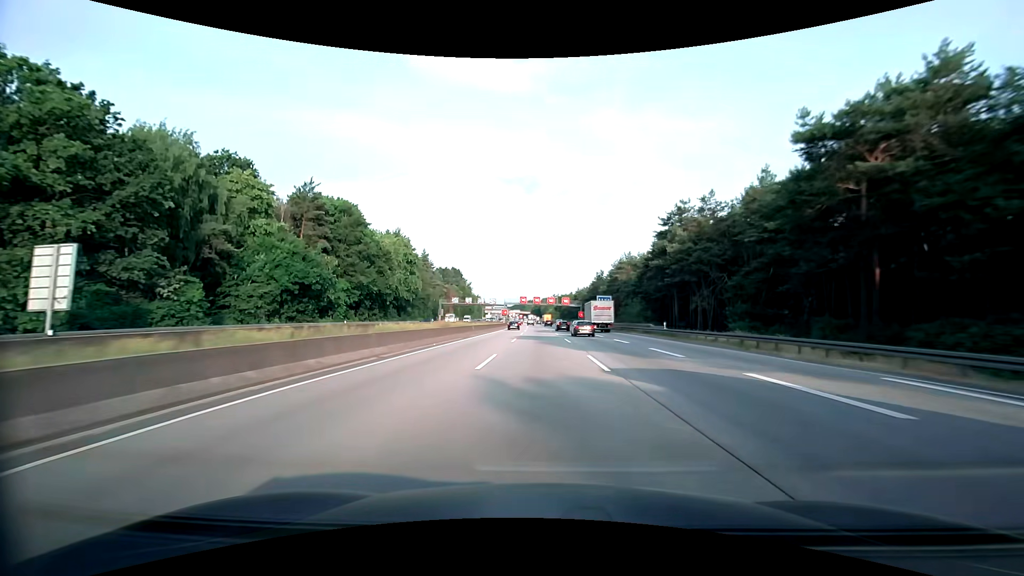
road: motorway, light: Day
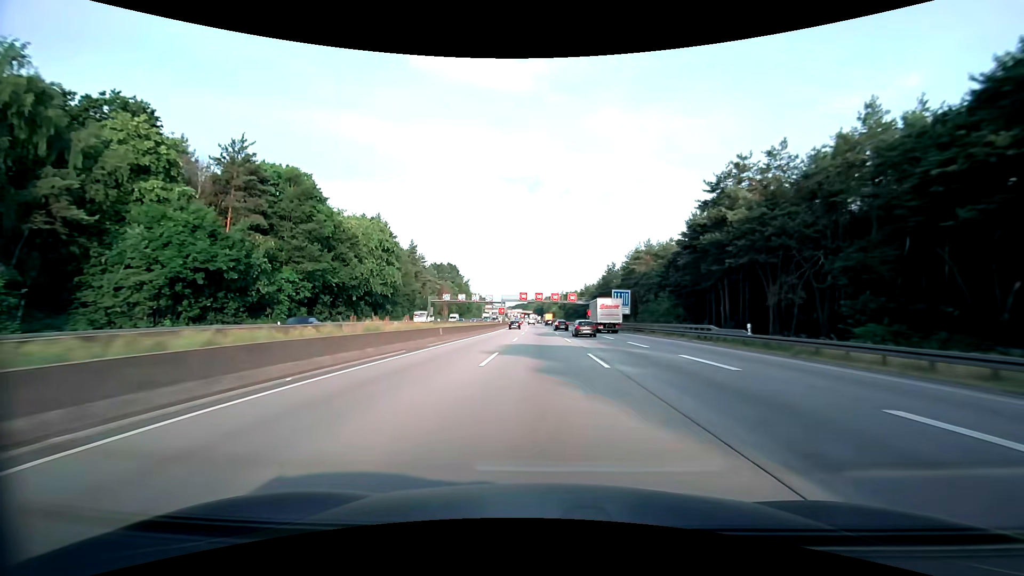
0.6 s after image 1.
(-0.1, +17.3) m; 0°
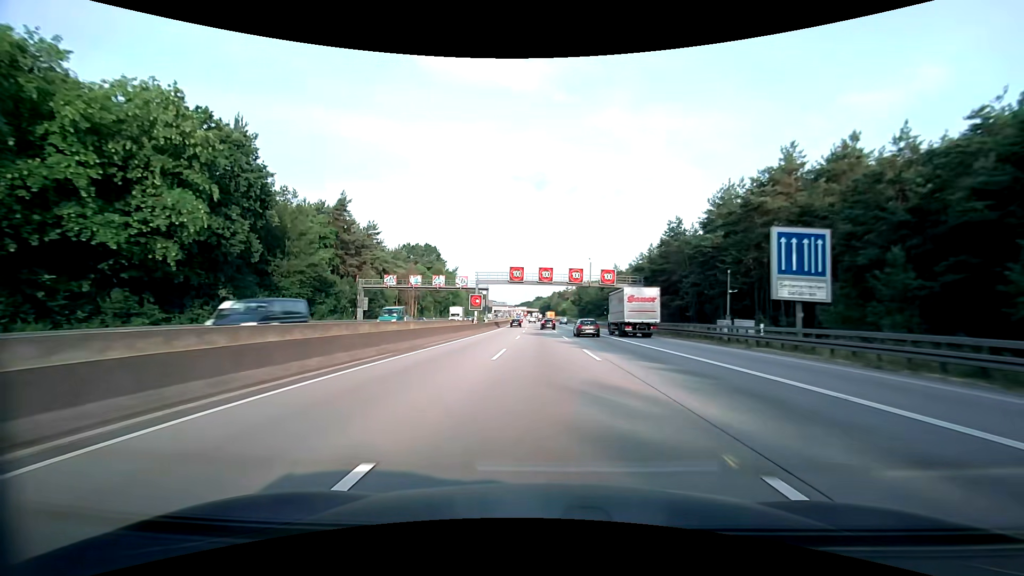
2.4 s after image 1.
(-0.4, +52.0) m; -1°
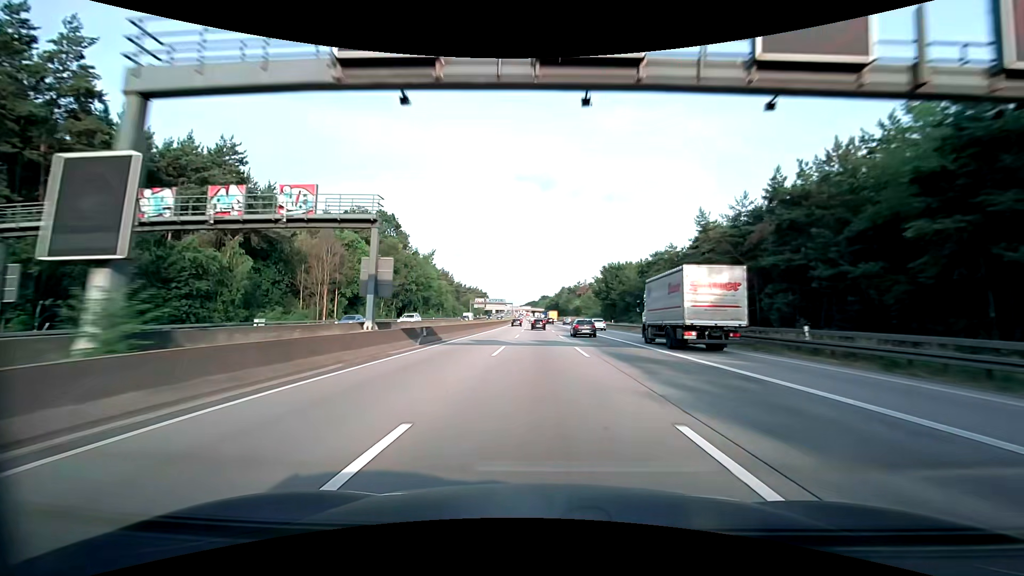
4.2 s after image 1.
(-0.3, +52.1) m; -1°
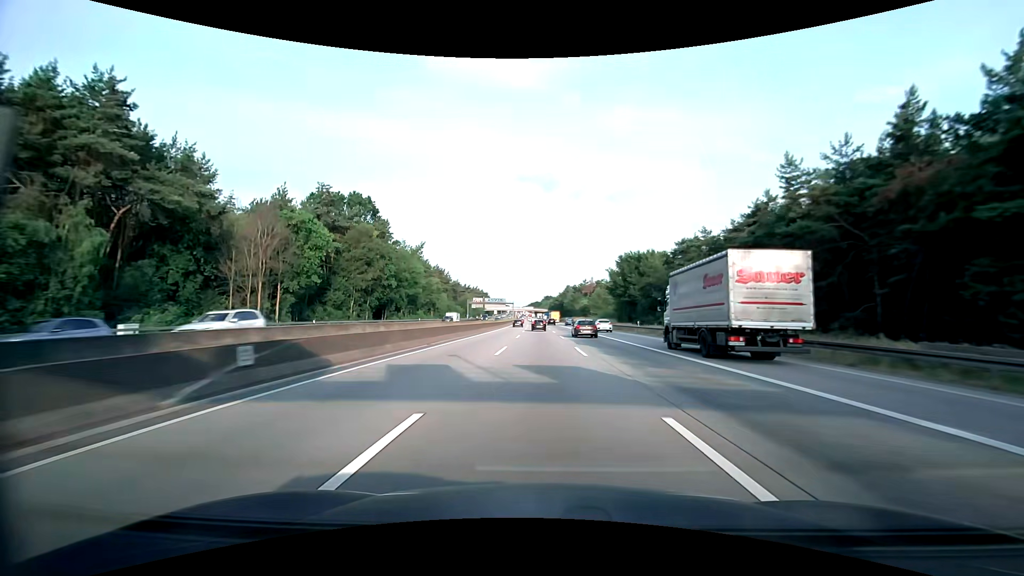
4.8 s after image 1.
(-0.1, +17.3) m; 0°
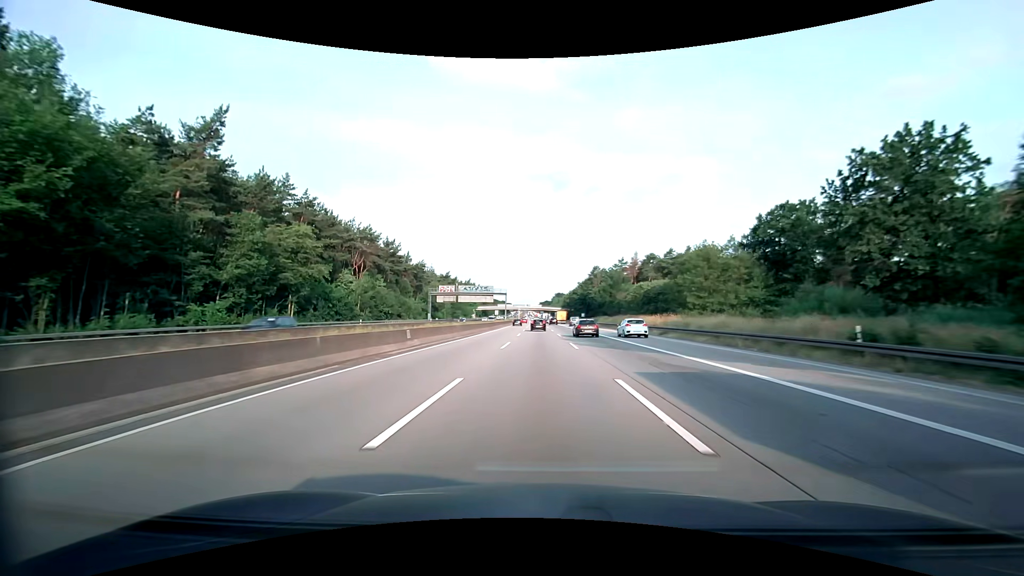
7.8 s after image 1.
(-1.2, +85.7) m; -1°
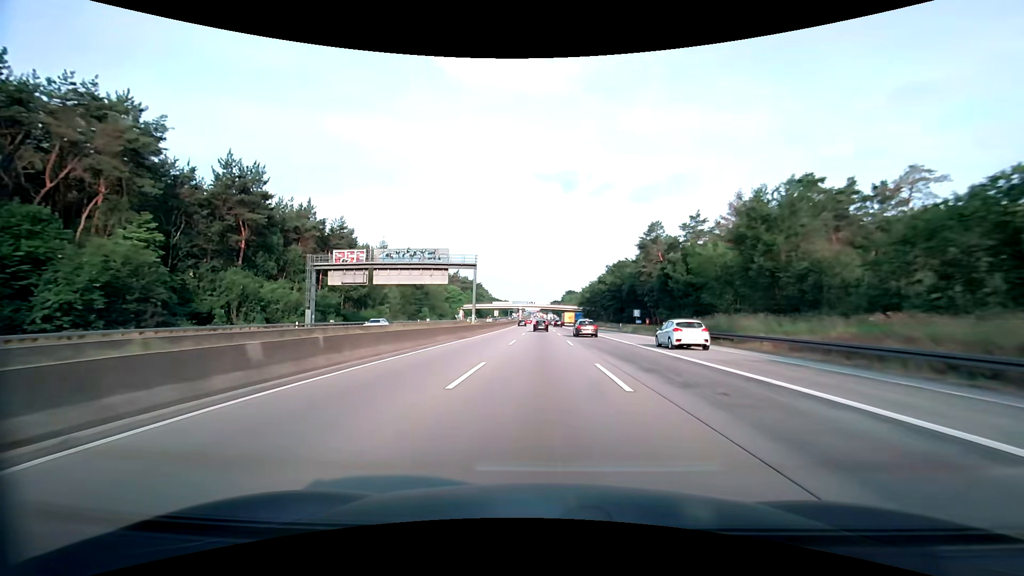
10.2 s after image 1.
(-0.6, +67.6) m; -1°
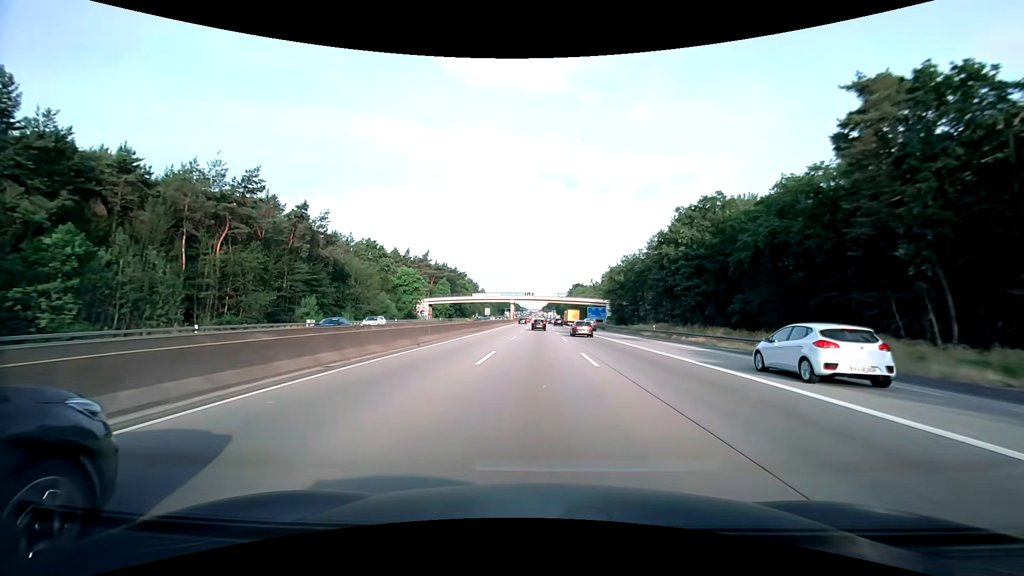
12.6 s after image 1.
(-0.1, +67.0) m; 0°
(0, +10) (0, +20) (0, +30) (0, +40) (0, +50) (0, +60) (0, +70) (0, +80) (0, +90) (0, +100) m
